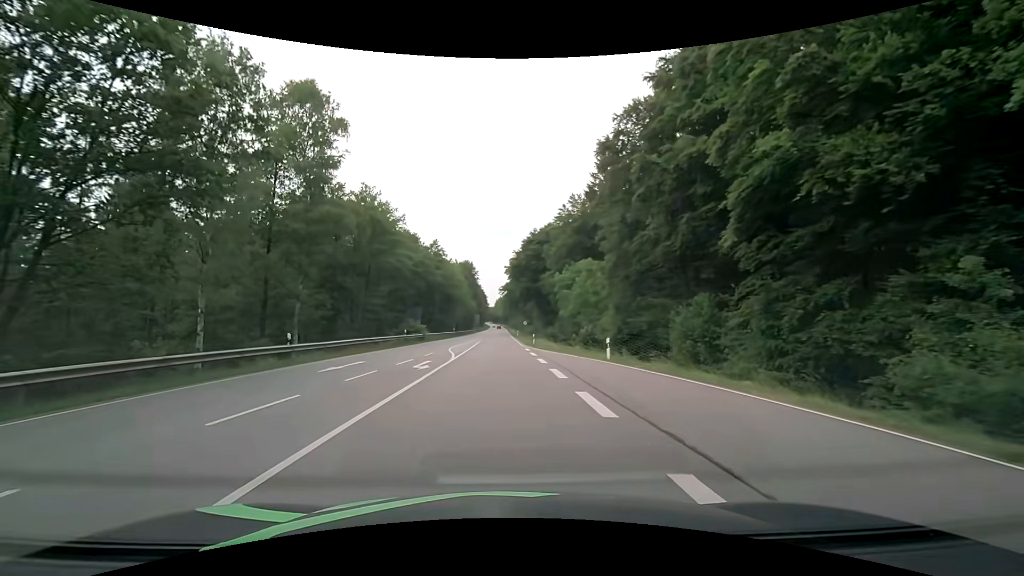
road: secondary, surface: asphalt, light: Day
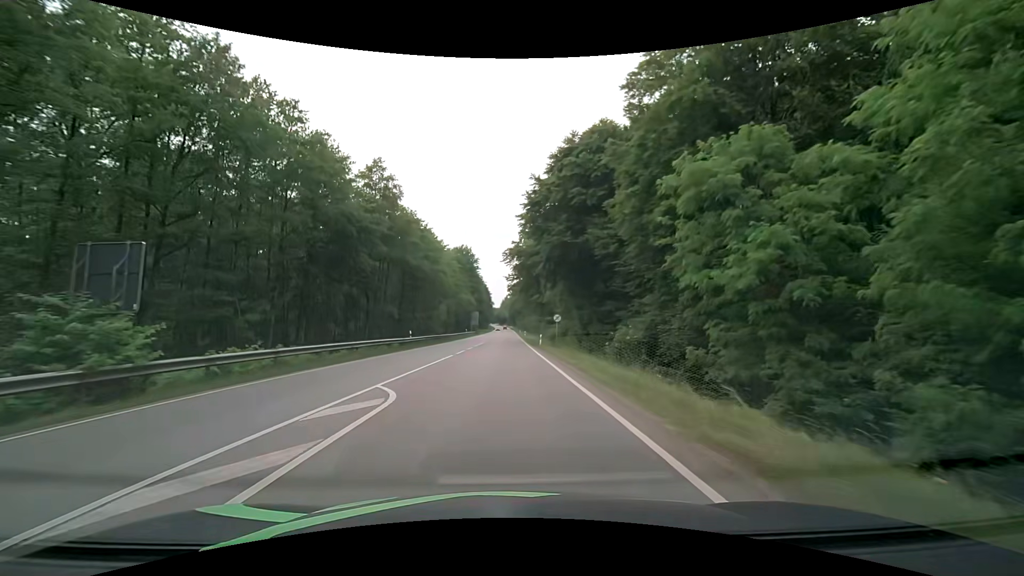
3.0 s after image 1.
(-0.7, +44.5) m; -1°
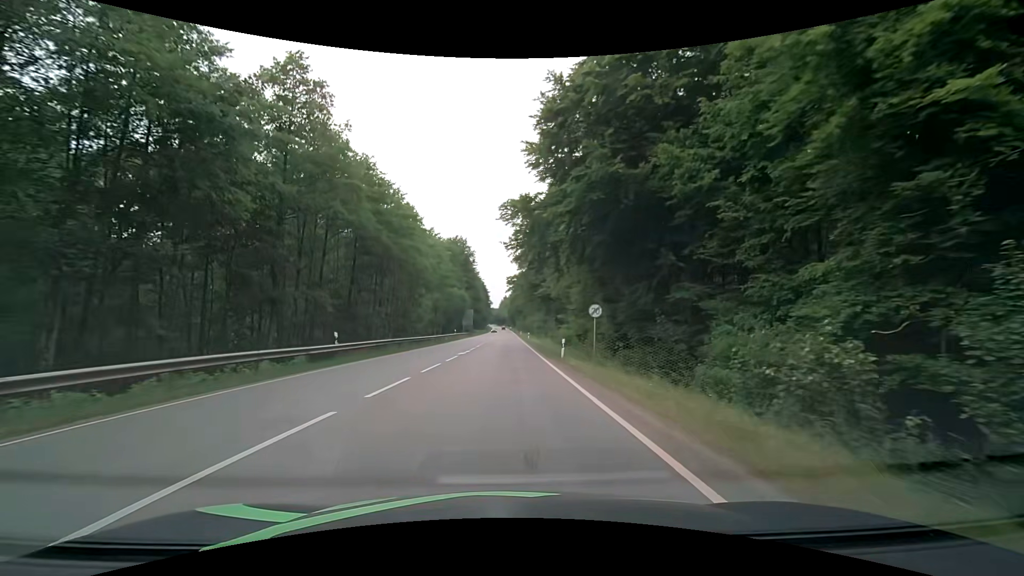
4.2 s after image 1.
(-0.1, +18.0) m; 0°
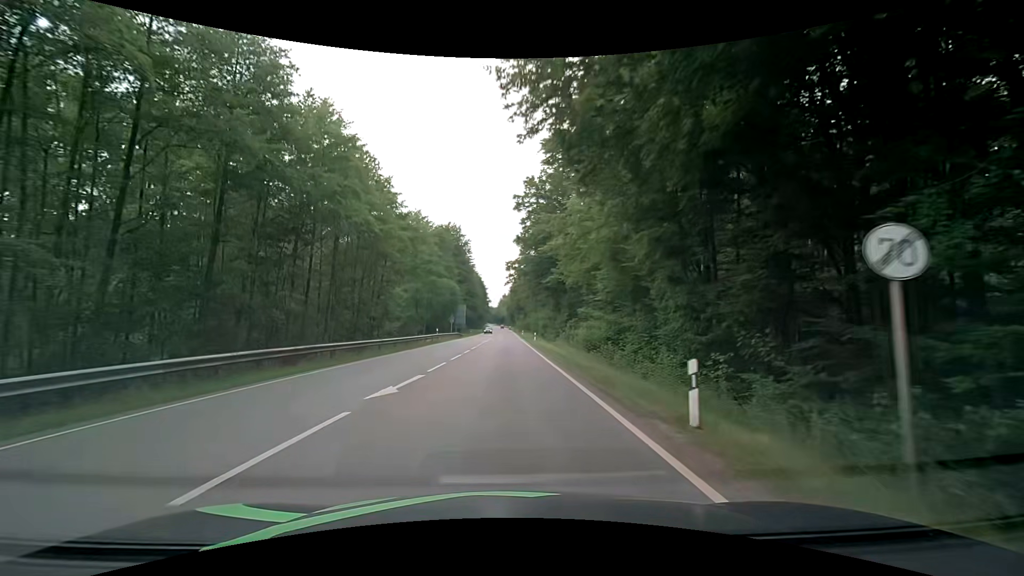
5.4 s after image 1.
(-0.1, +18.1) m; 0°
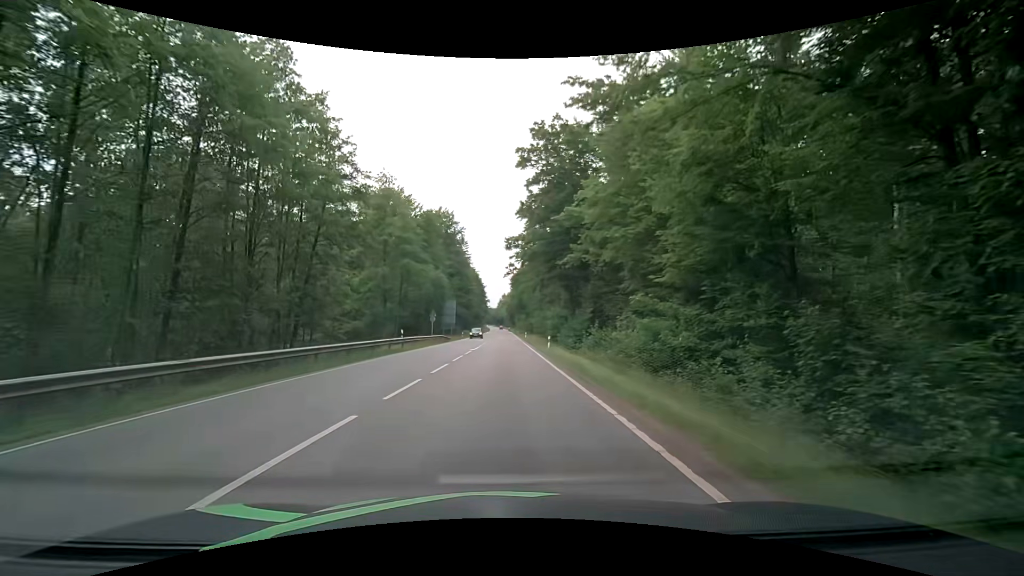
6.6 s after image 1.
(+0.1, +18.3) m; 0°
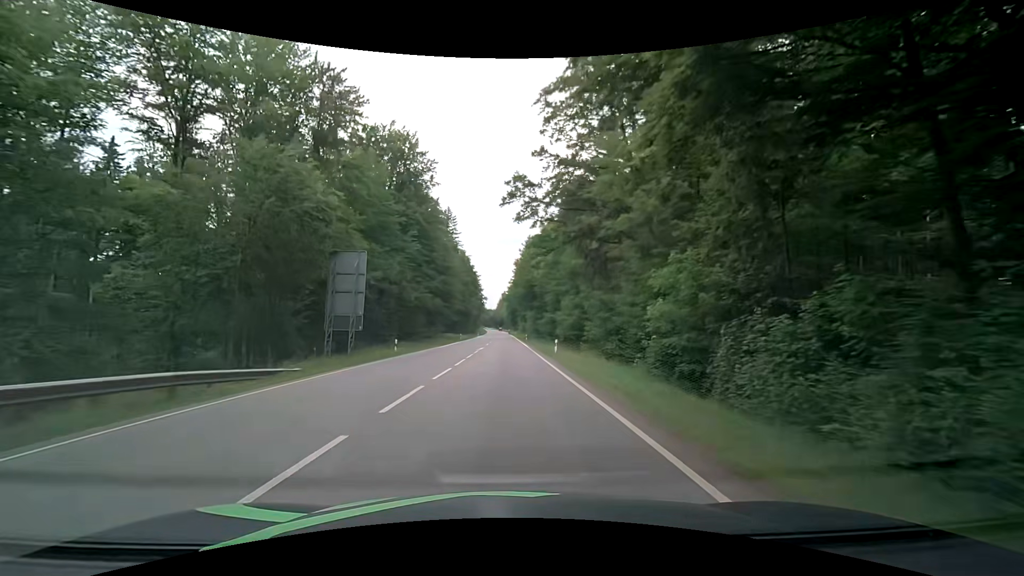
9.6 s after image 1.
(+0.2, +49.7) m; +1°
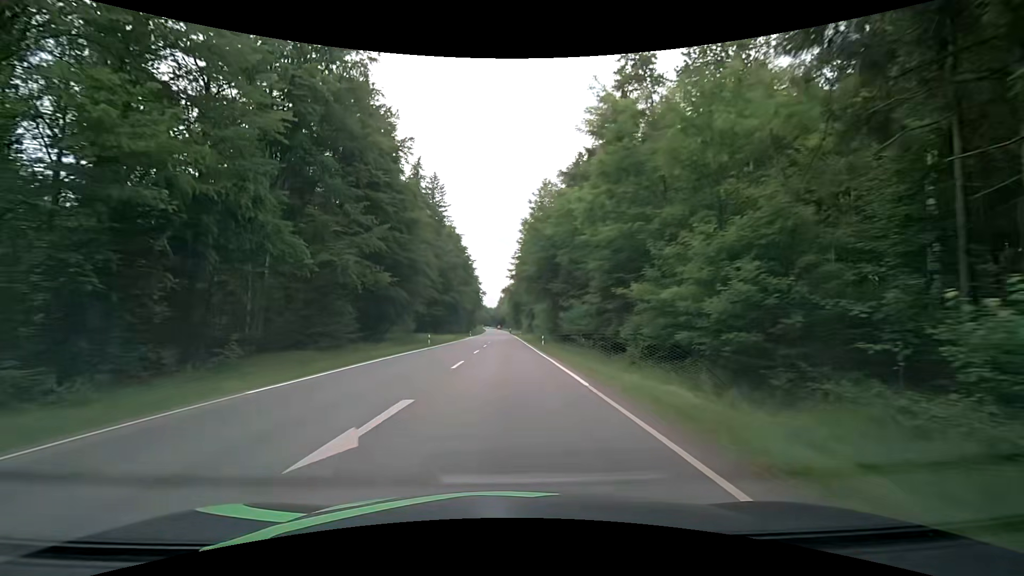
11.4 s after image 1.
(-0.3, +33.5) m; -1°
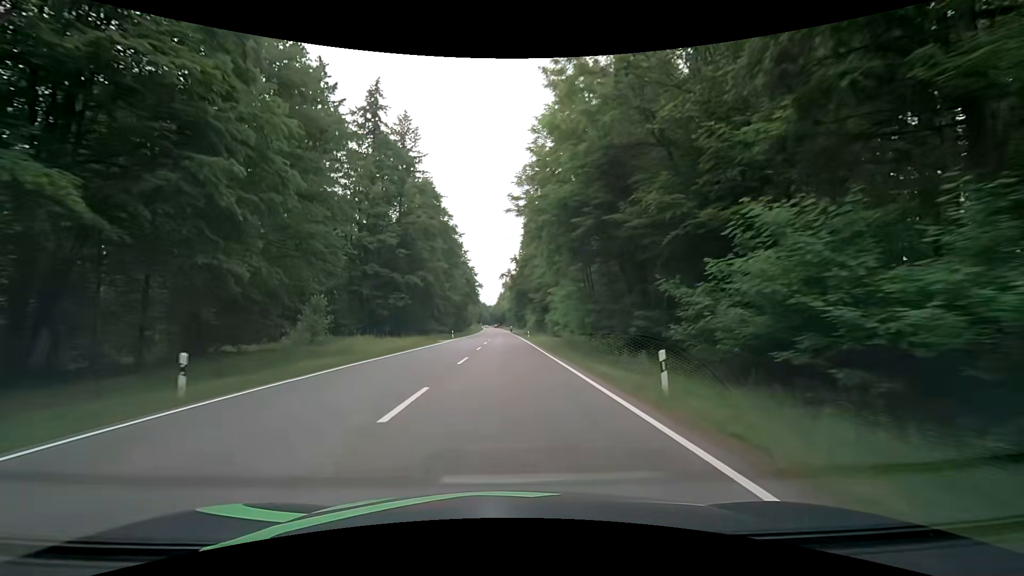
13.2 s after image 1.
(+0.3, +34.8) m; +1°
(0, +10) (0, +20) (0, +30) (0, +40) (0, +50) (0, +60) (0, +70) (-1, +80) (-1, +90) (-1, +100) m
